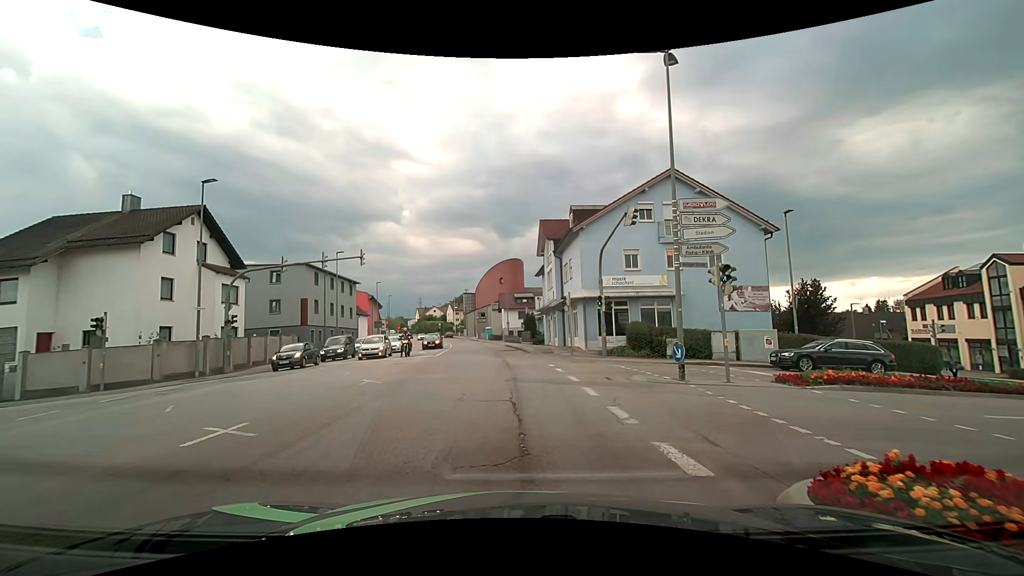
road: tertiary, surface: asphalt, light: Day
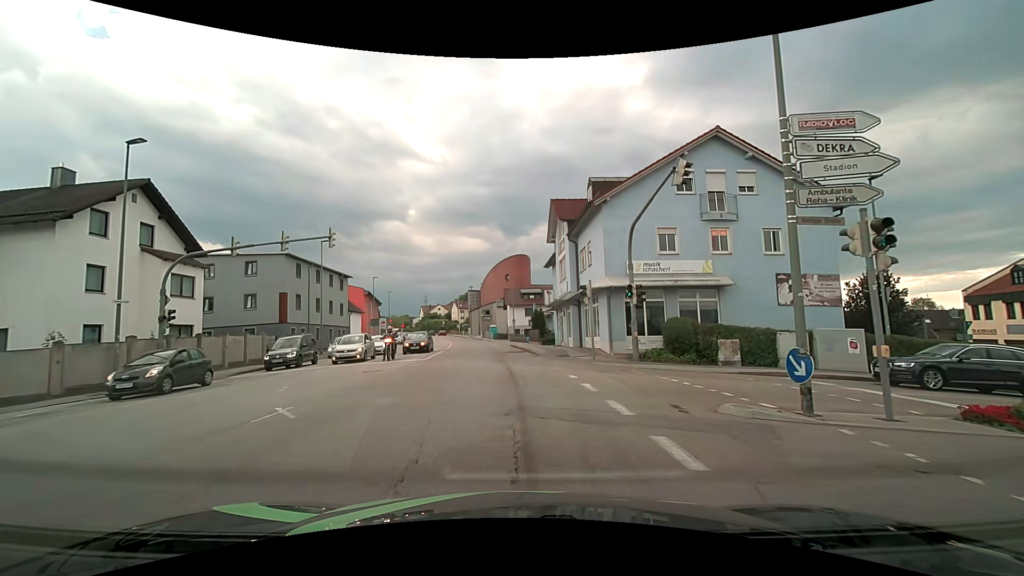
(0.0, +6.0) m; -2°
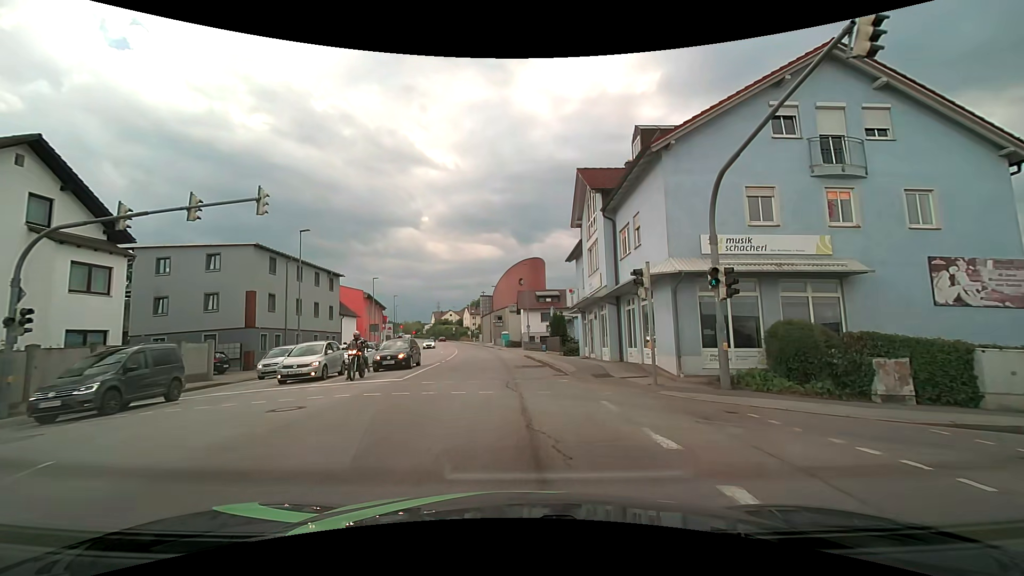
(0.0, +7.9) m; 0°
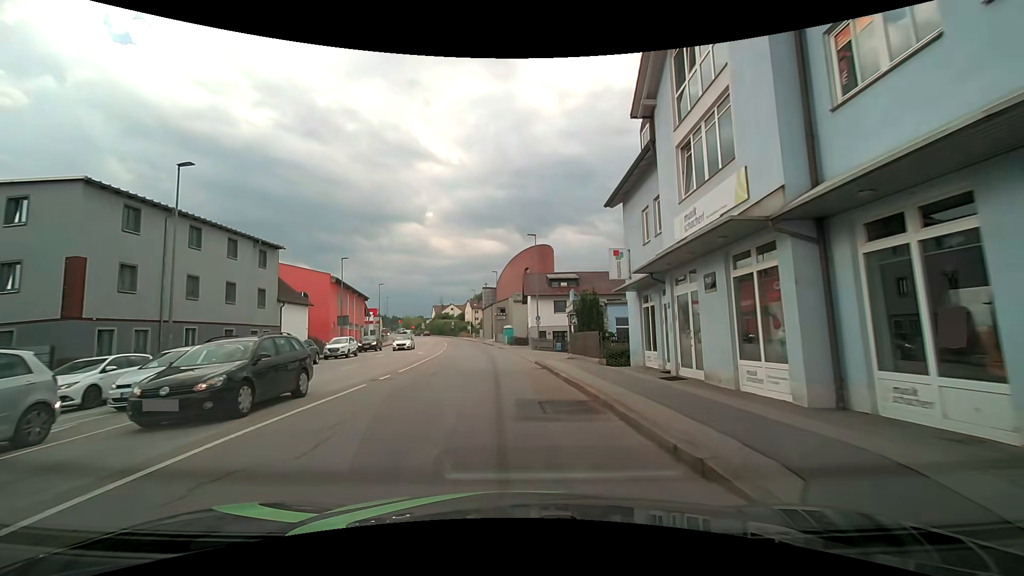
(-0.1, +14.8) m; -1°
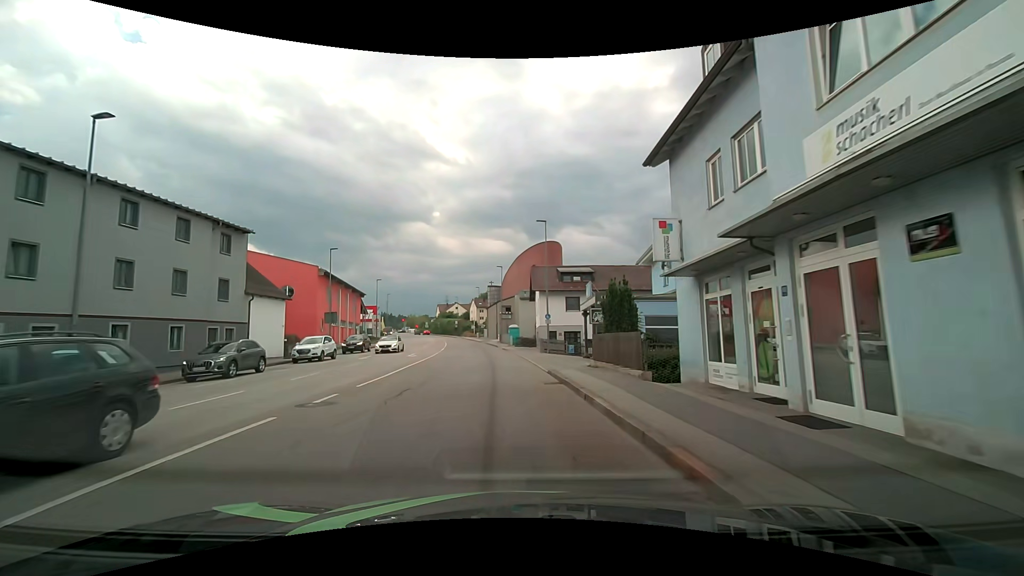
(0.0, +5.6) m; 0°
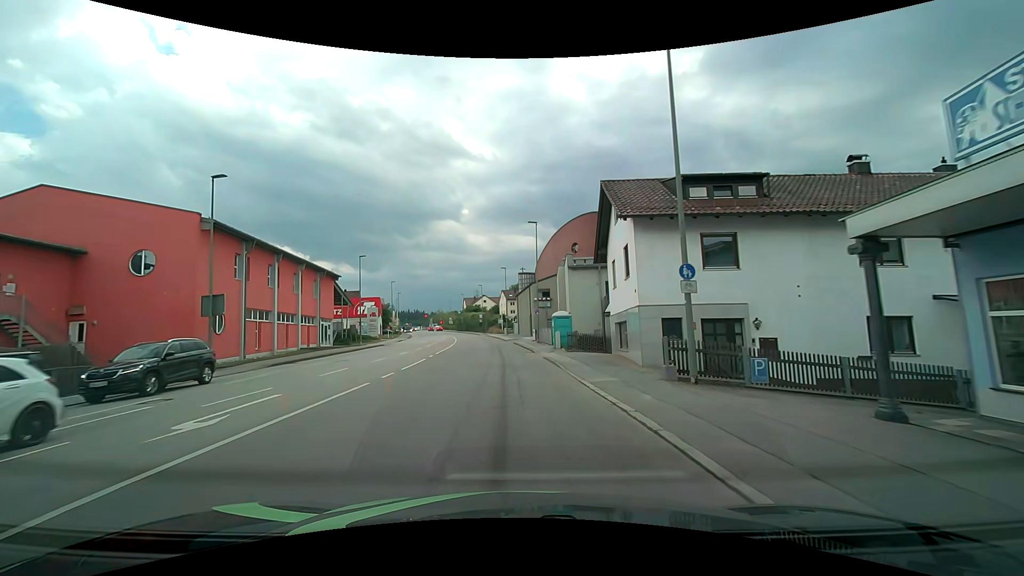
(-1.0, +25.1) m; -4°
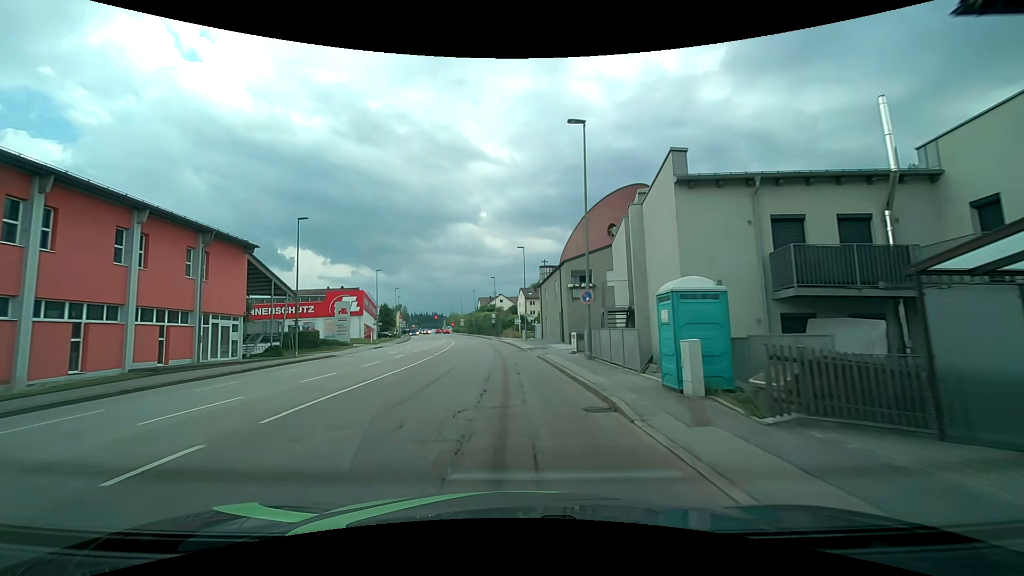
(-0.3, +21.2) m; -2°
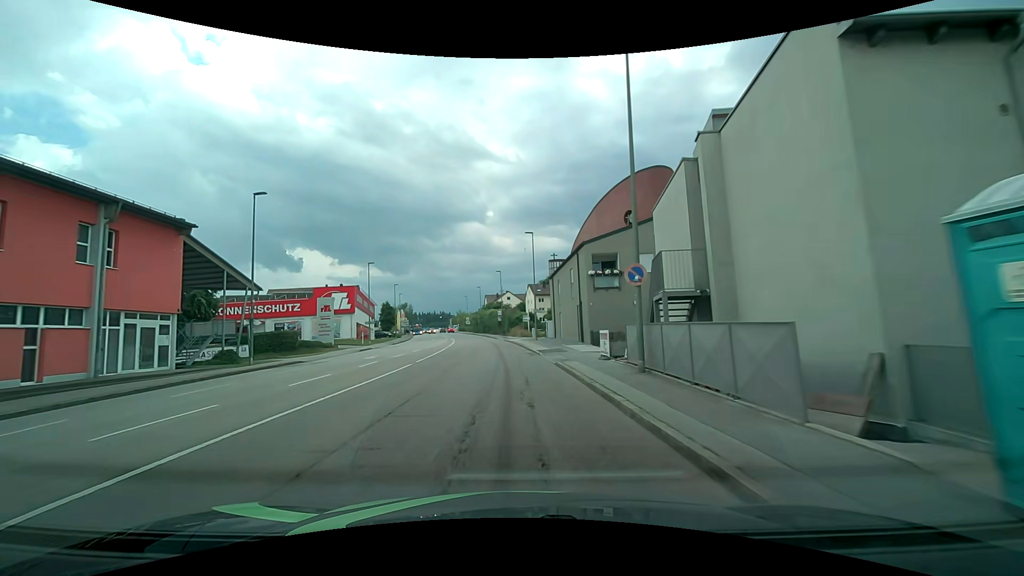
(0.0, +7.4) m; -1°
(0, +10) (0, +20) (-1, +30) (-2, +40) (-3, +50) (-4, +60) (-5, +70) (-7, +80) (-8, +90) (-10, +99) m
